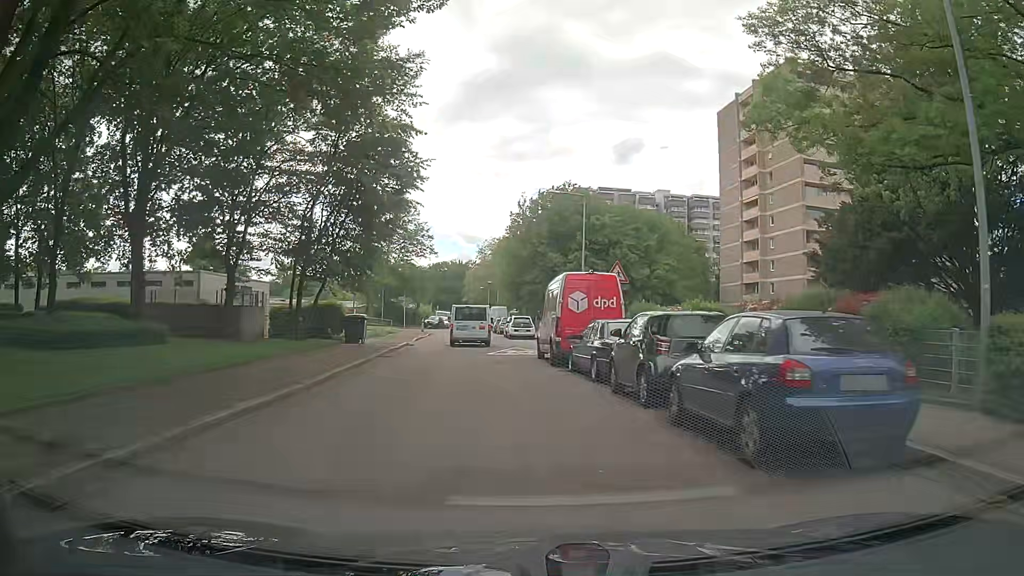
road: residential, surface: asphalt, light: Day
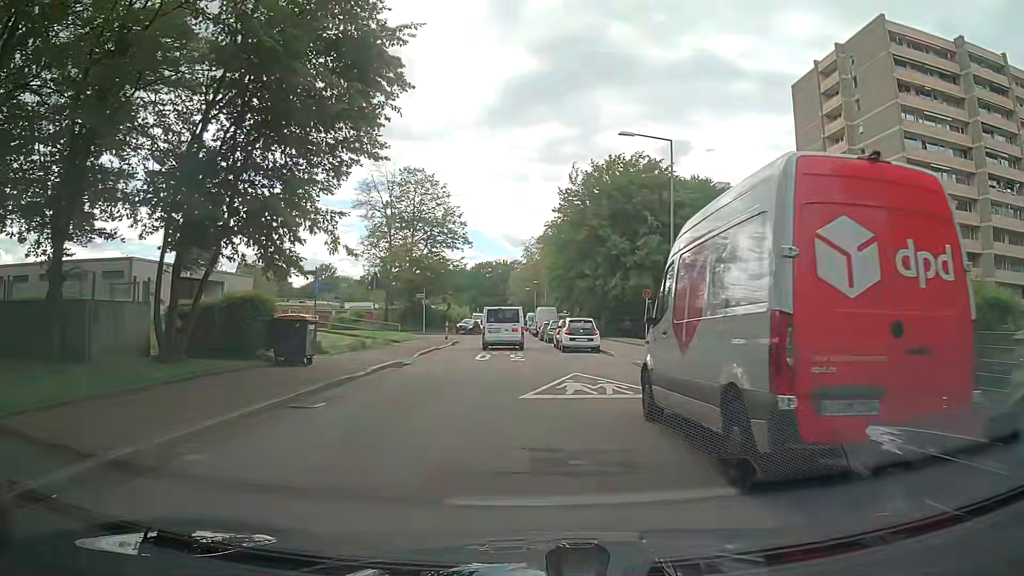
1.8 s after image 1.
(-0.5, +13.9) m; -3°
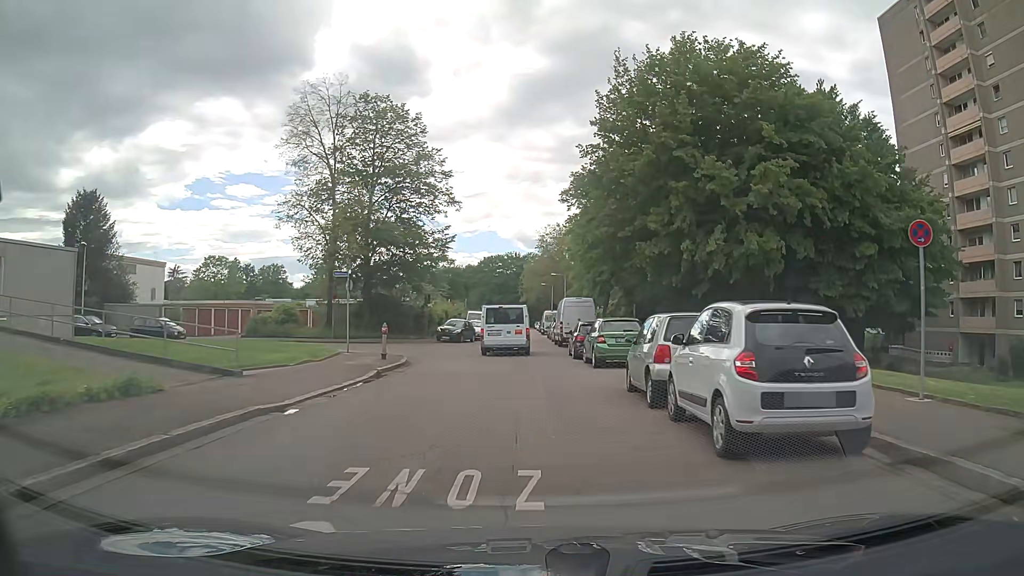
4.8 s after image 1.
(-0.4, +22.9) m; -1°
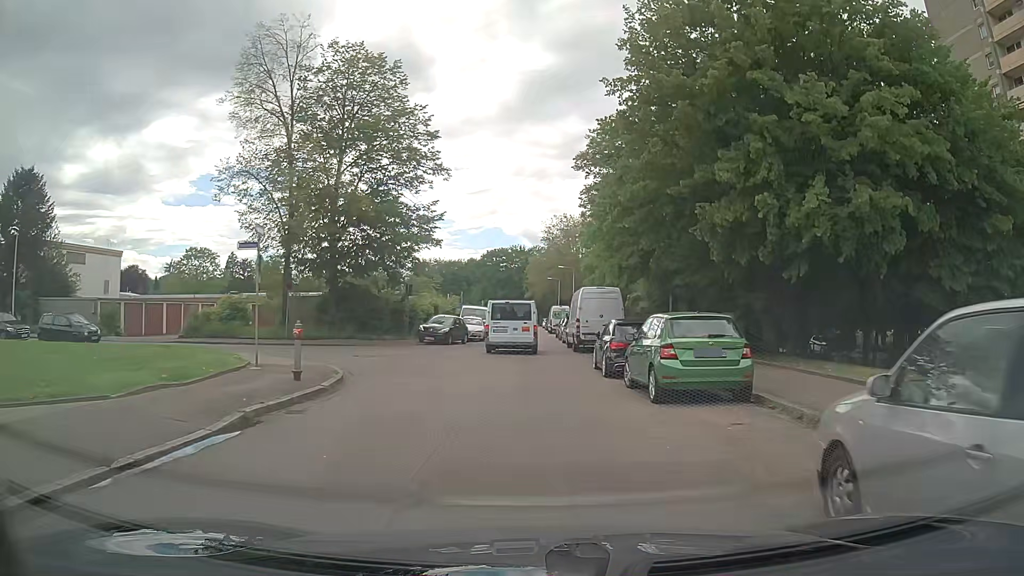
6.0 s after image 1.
(-0.1, +8.8) m; -1°
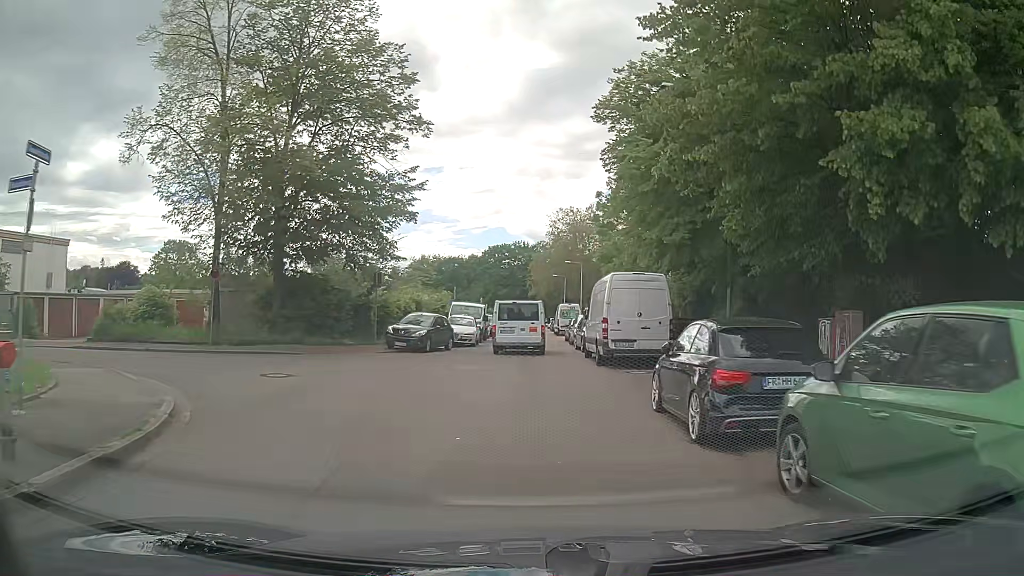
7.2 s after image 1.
(-0.1, +8.4) m; 0°
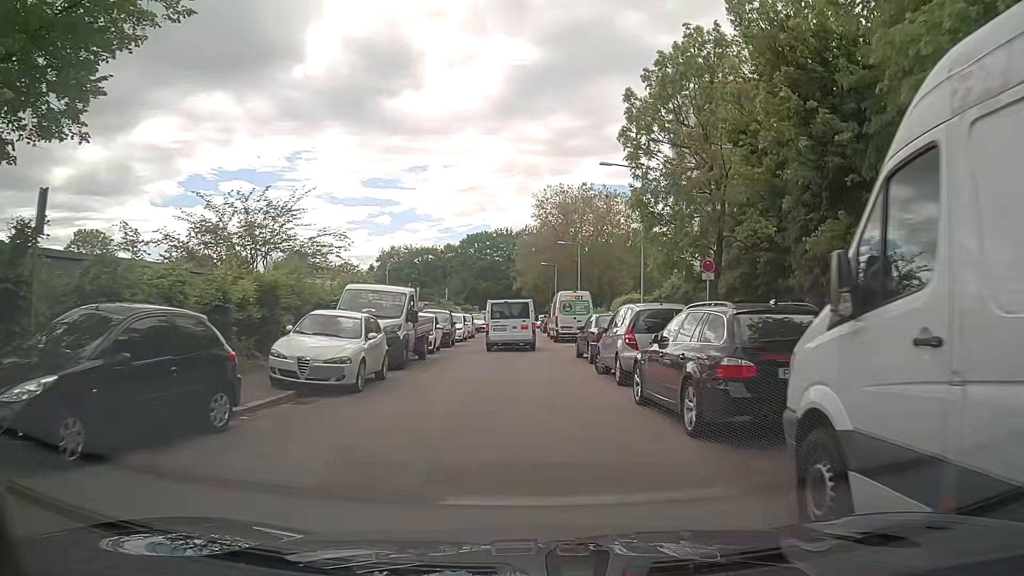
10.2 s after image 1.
(-0.1, +20.3) m; 0°
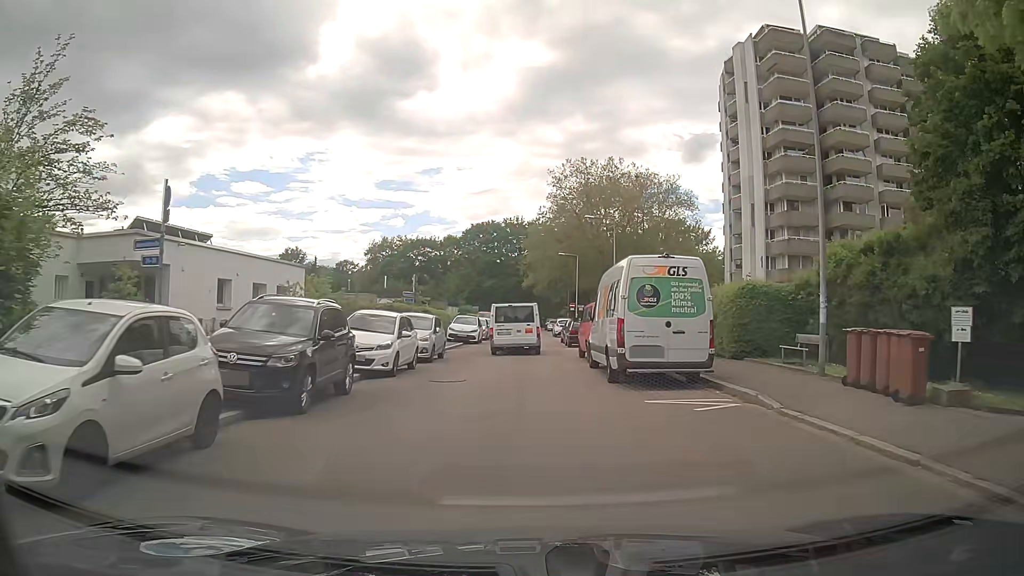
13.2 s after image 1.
(-0.2, +21.0) m; -1°
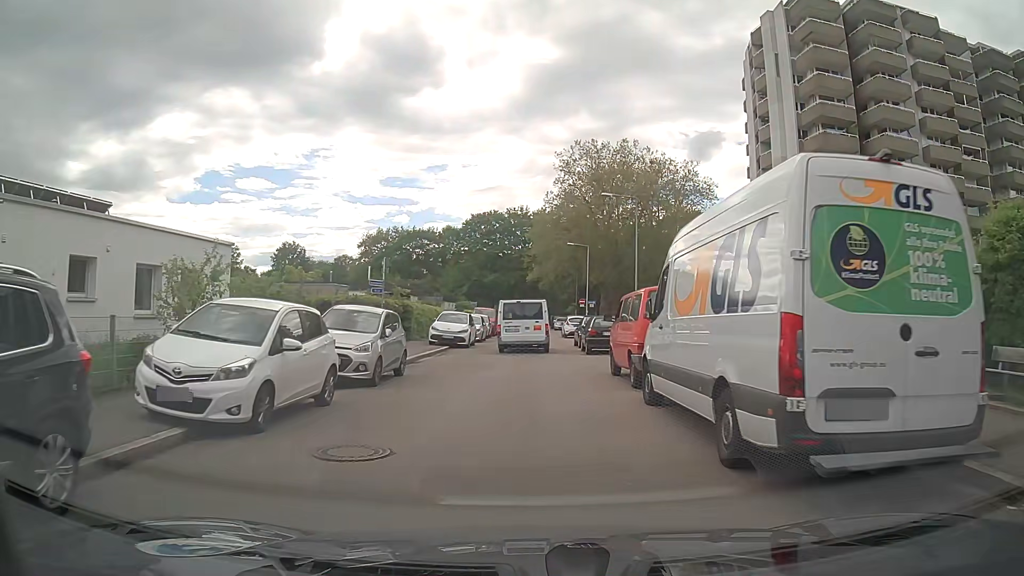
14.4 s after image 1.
(-0.1, +8.5) m; -1°
(0, +10) (0, +20) (+1, +30) (+1, +40) (+1, +50) (+3, +60) (+8, +68) (+14, +76) (+20, +84) (+27, +92) m
